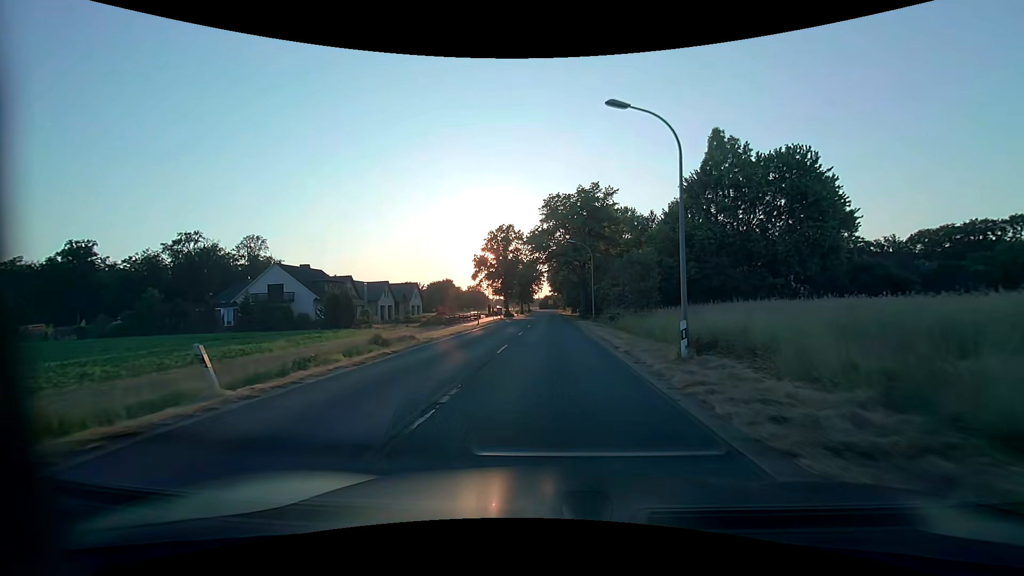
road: secondary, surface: asphalt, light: Day
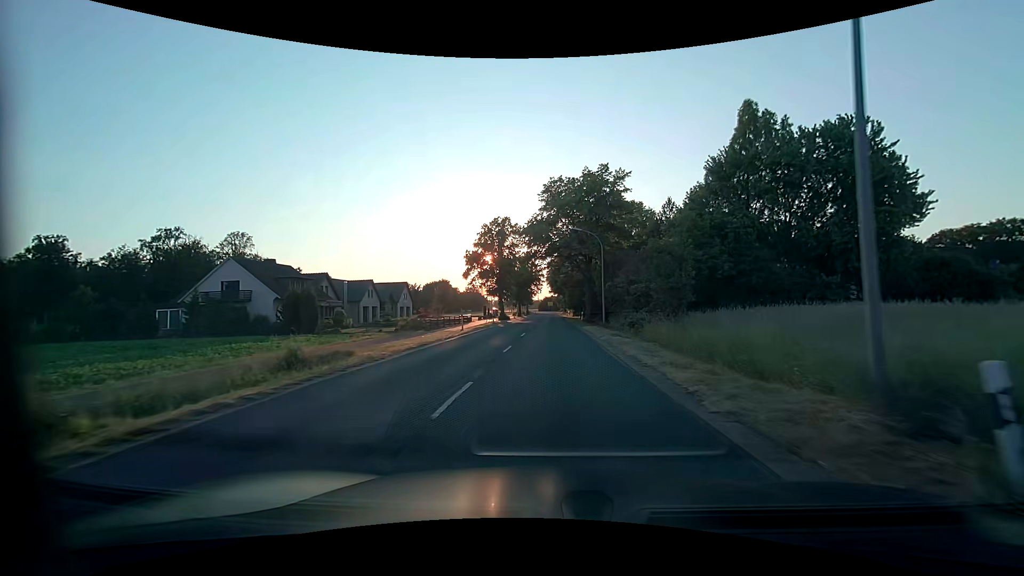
(0.0, +8.2) m; 0°
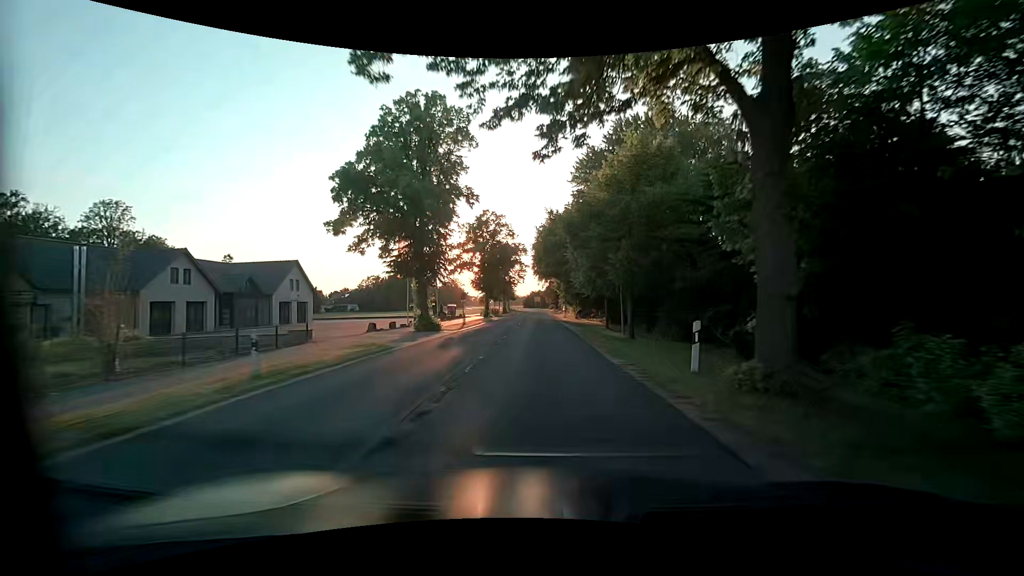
(+0.5, +41.2) m; +1°
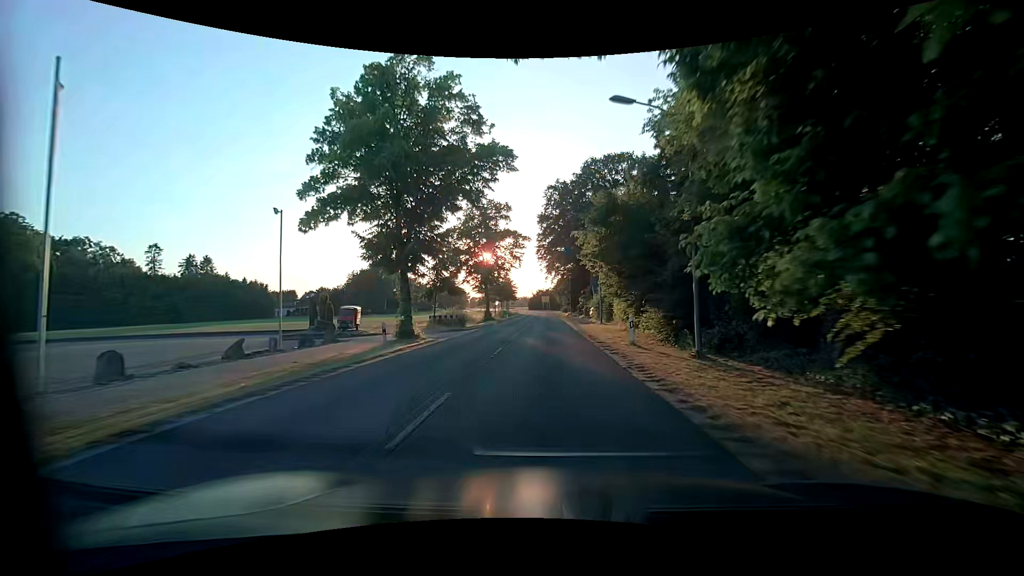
(-0.4, +41.4) m; -1°
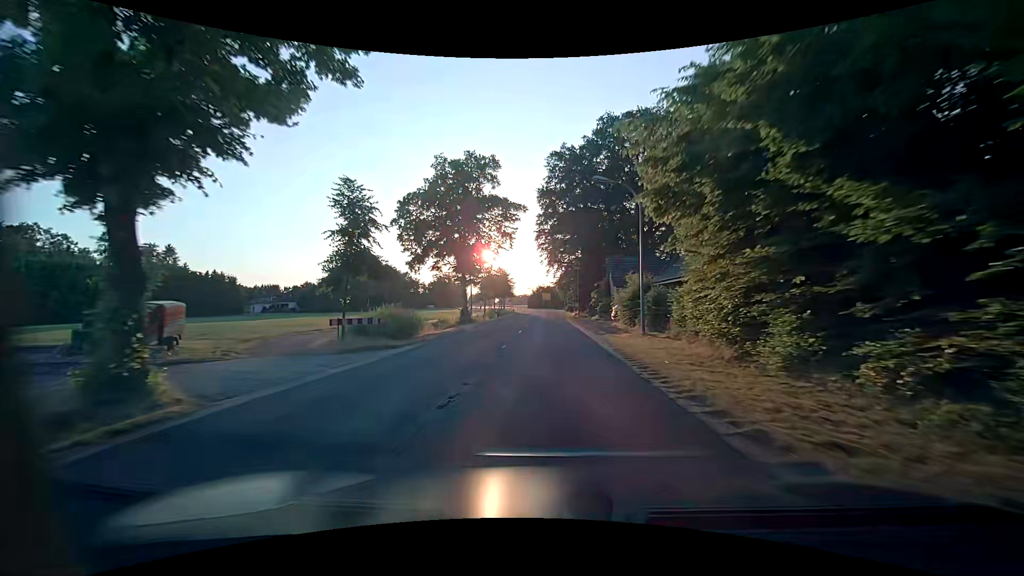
(0.0, +16.5) m; +1°
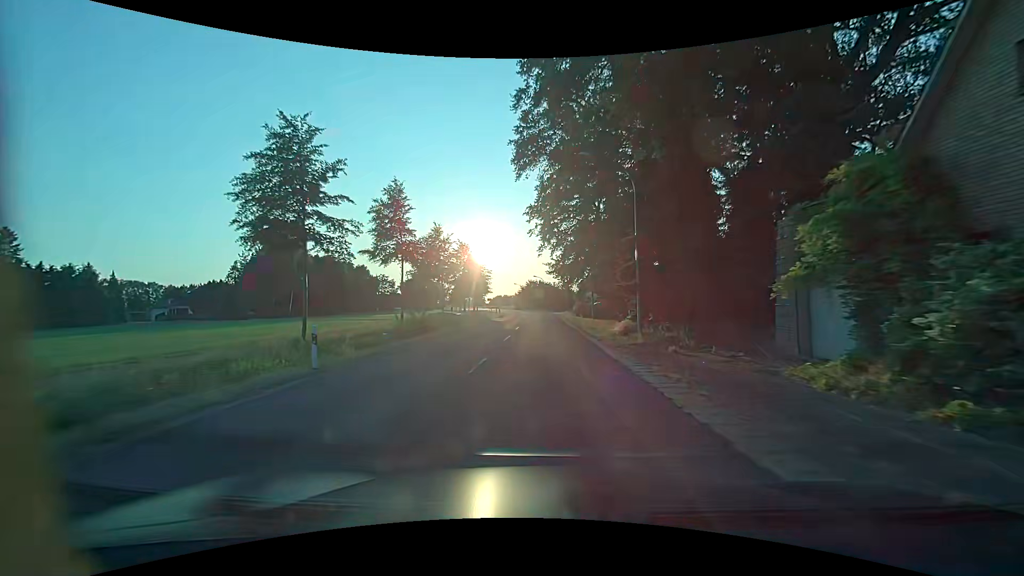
(0.0, +41.3) m; 0°
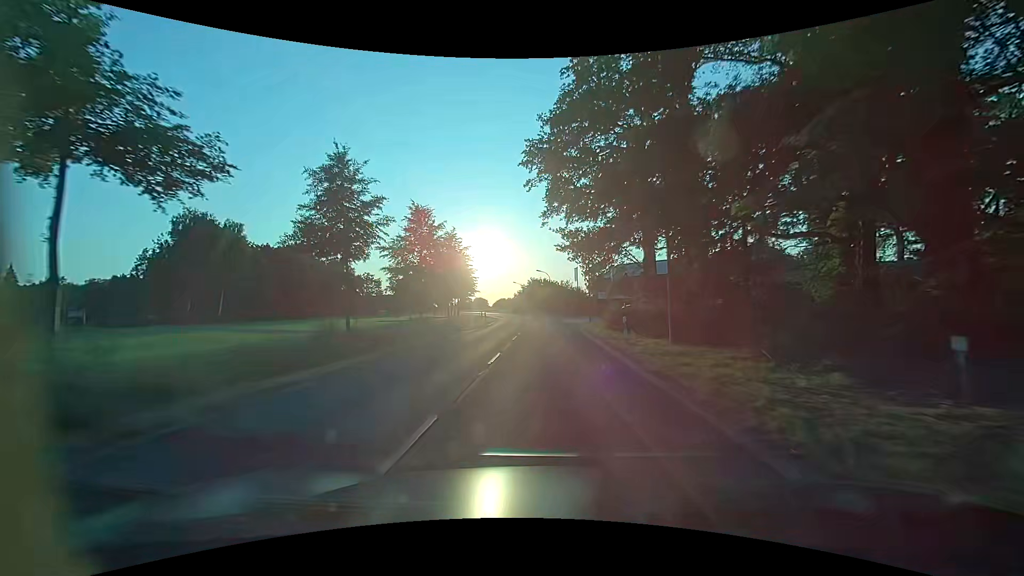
(-0.1, +24.8) m; -1°
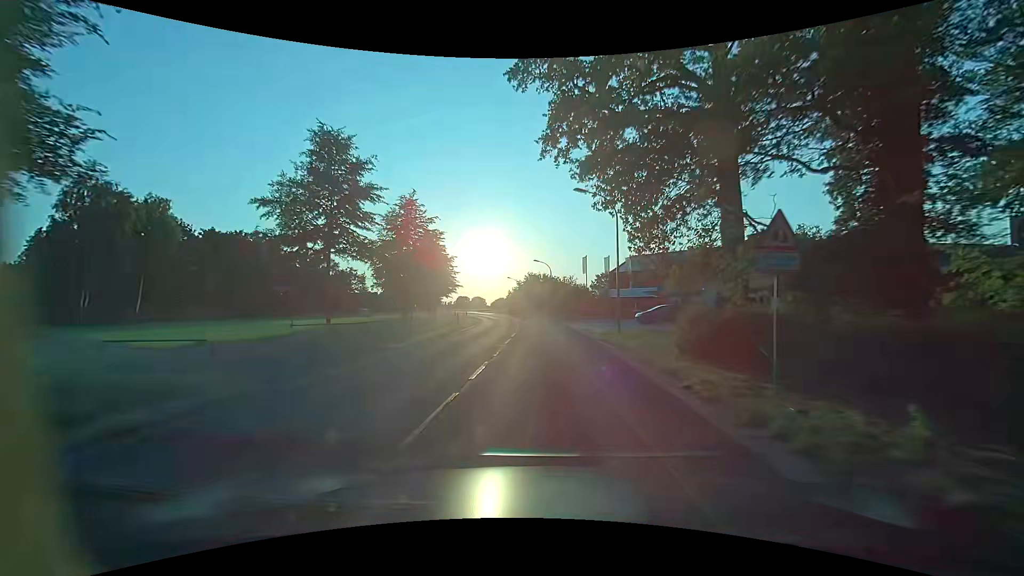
(+0.2, +16.5) m; 0°
(0, +10) (0, +20) (0, +30) (0, +40) (-1, +50) (-2, +60) (-3, +70) (-5, +80) (-7, +90) (-9, +99) m
